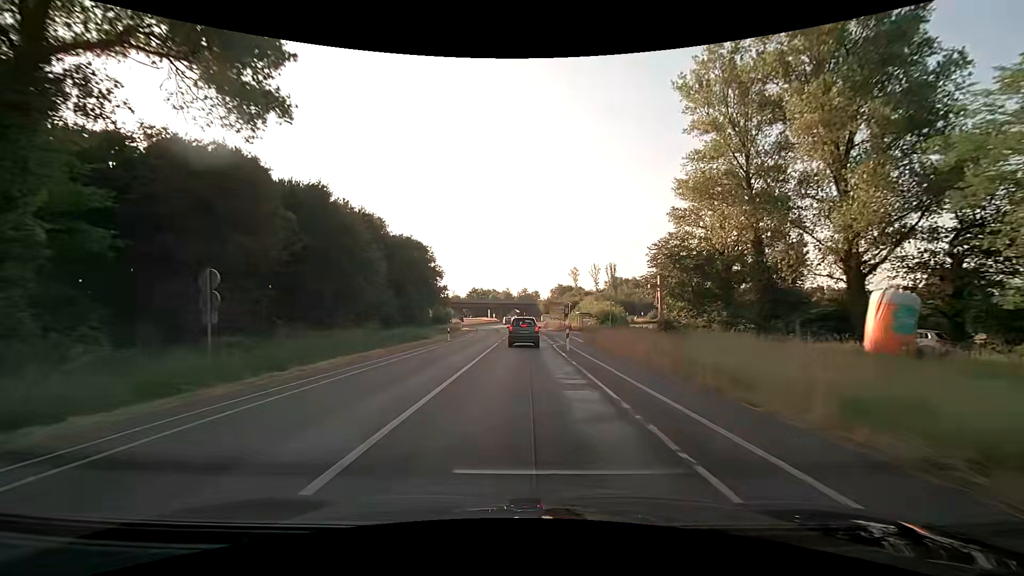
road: secondary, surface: asphalt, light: Day
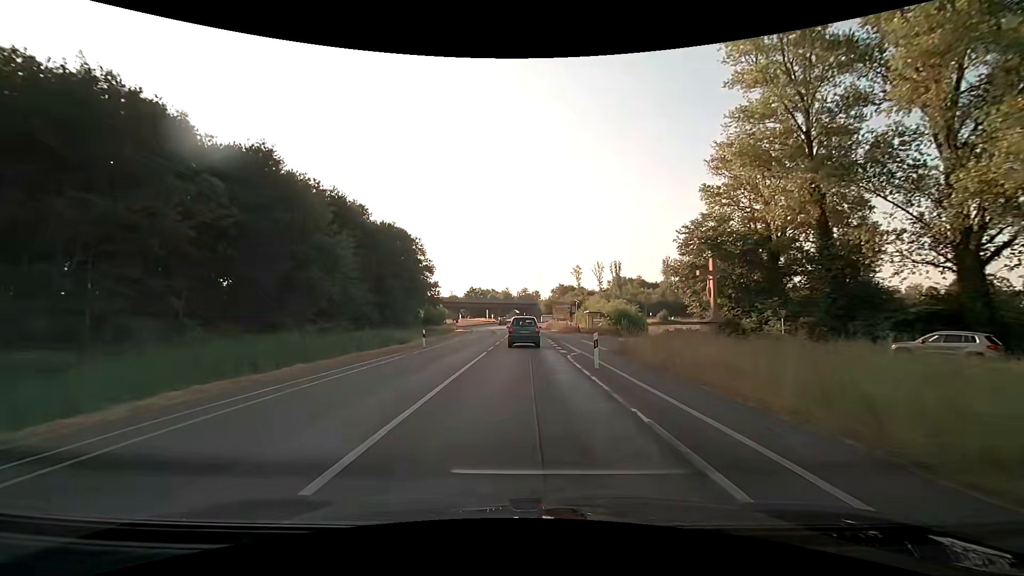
(+0.1, +9.8) m; 0°
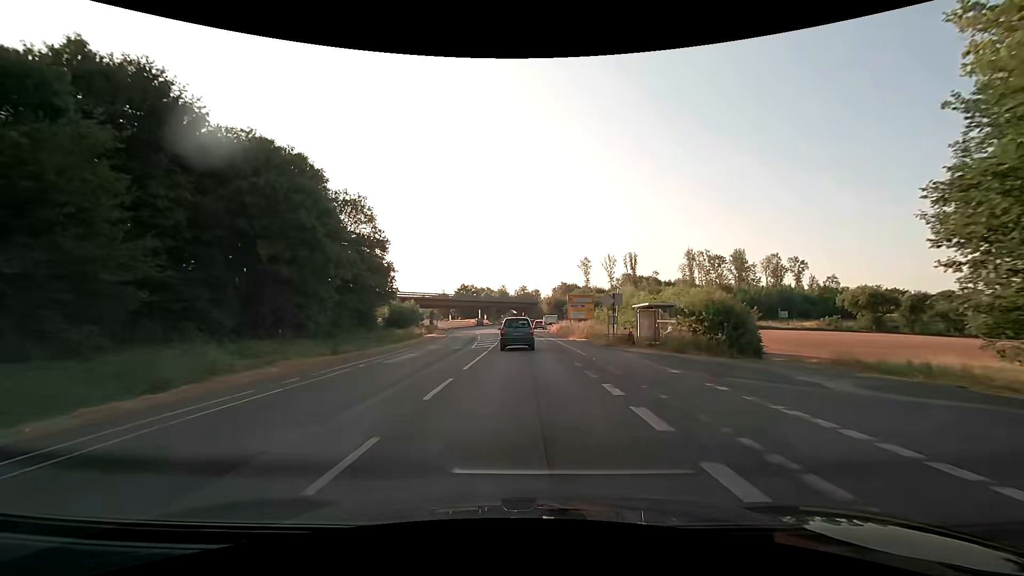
(+0.1, +28.2) m; 0°
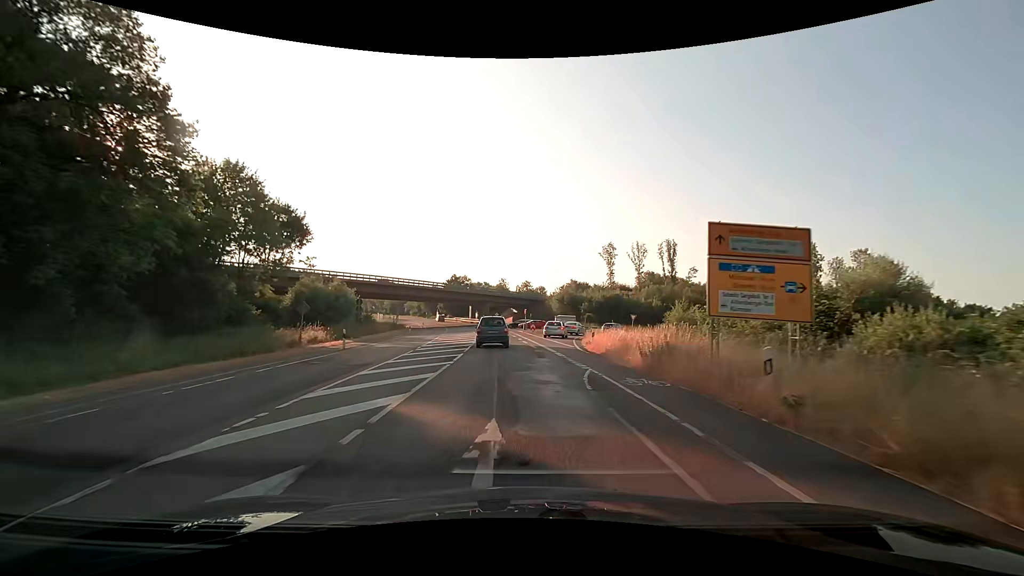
(0.0, +36.3) m; 0°
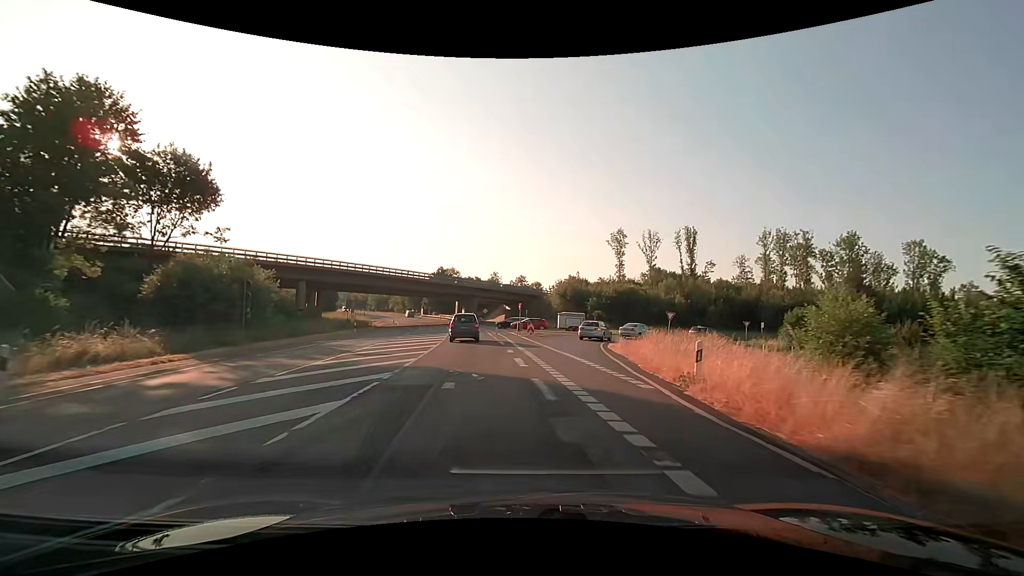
(0.0, +17.2) m; +1°
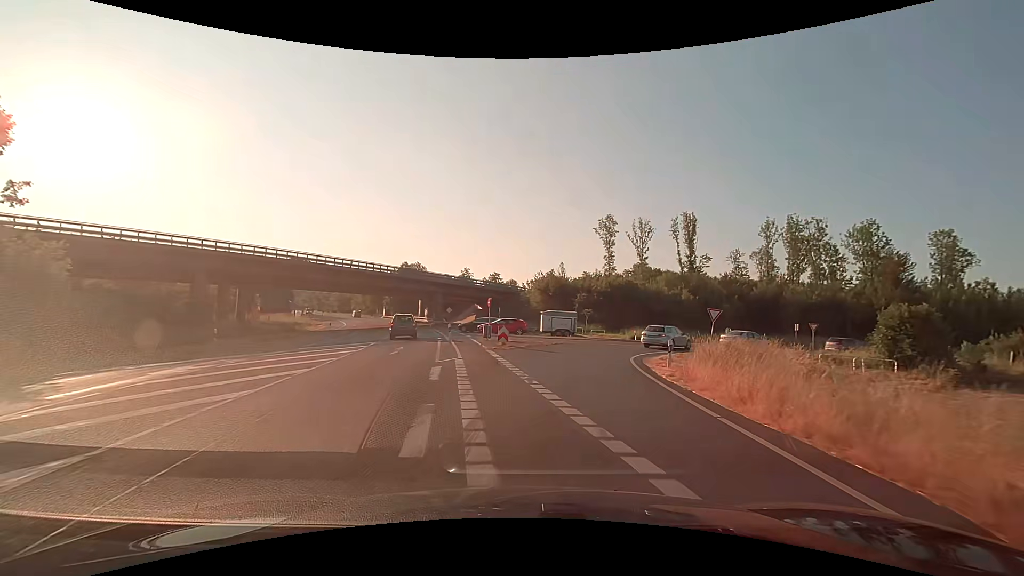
(+0.2, +15.2) m; +3°
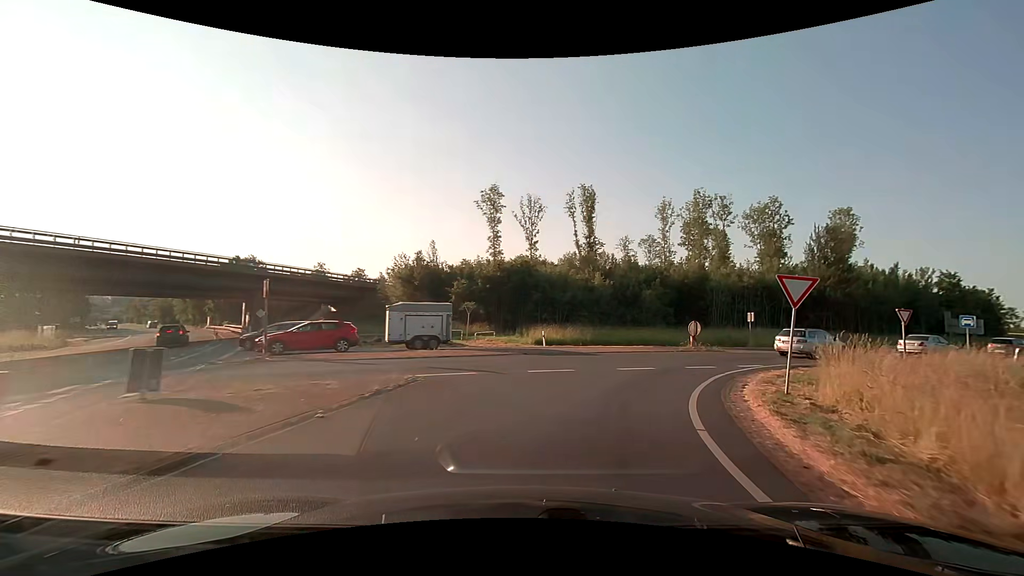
(+1.9, +19.4) m; +13°
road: trunk_link
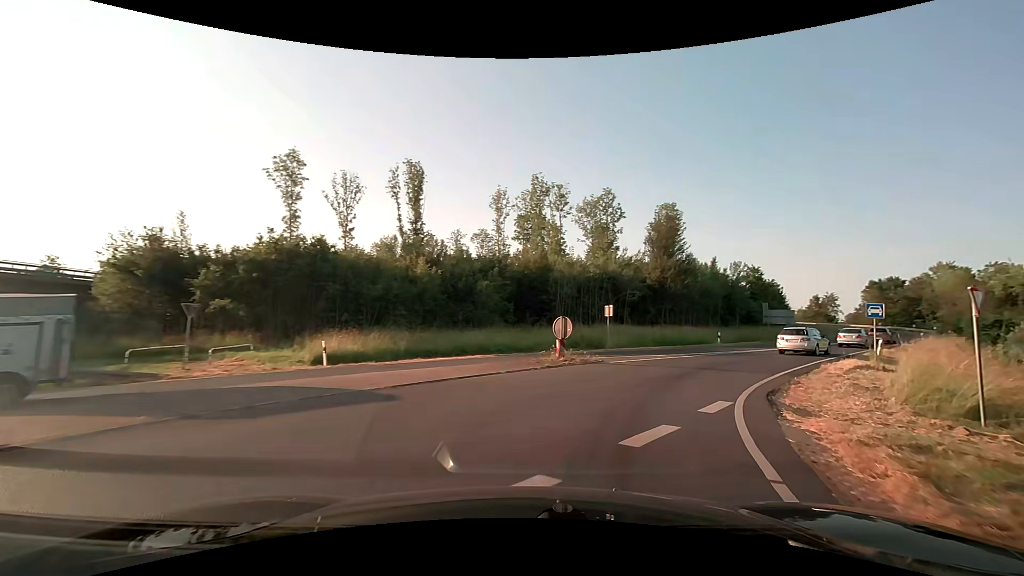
(+1.8, +11.4) m; +19°
(+2, +10) (+6, +19) (+12, +27) (+19, +34) (+26, +41) (+33, +48) (+40, +56) (+46, +63) (+52, +71) (+57, +80) m
